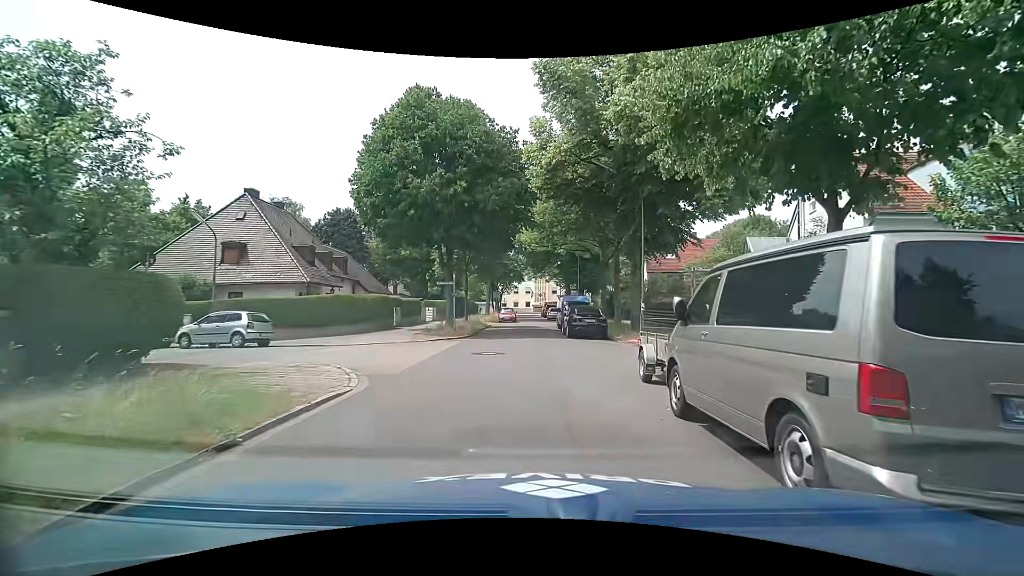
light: Day
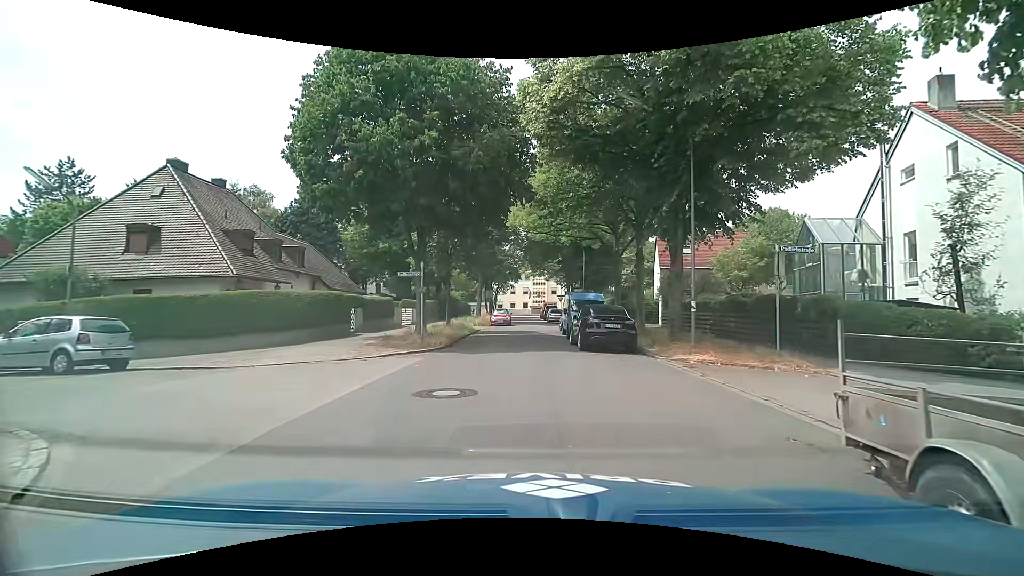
(+0.1, +7.2) m; 0°
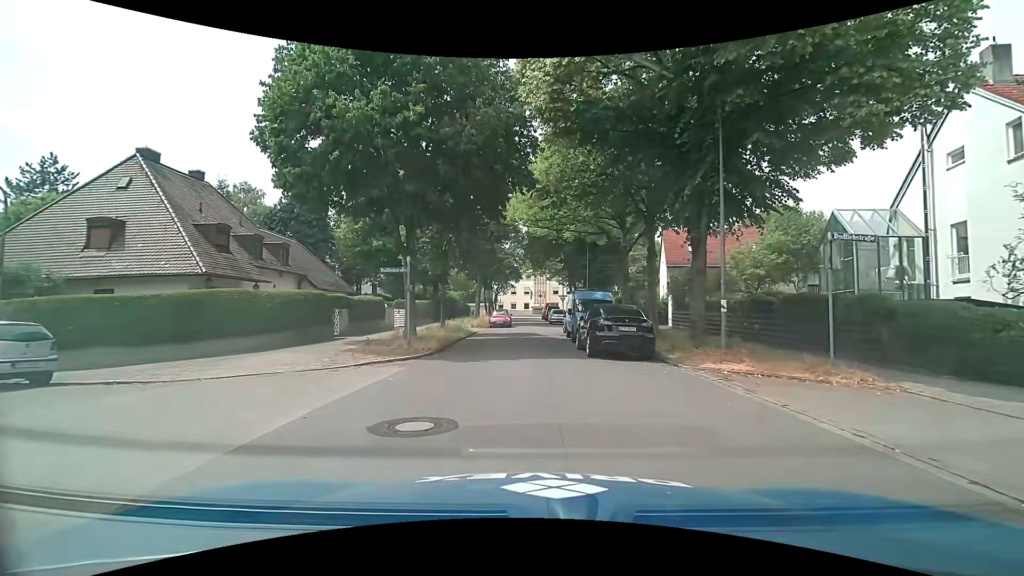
(+0.1, +2.3) m; 0°
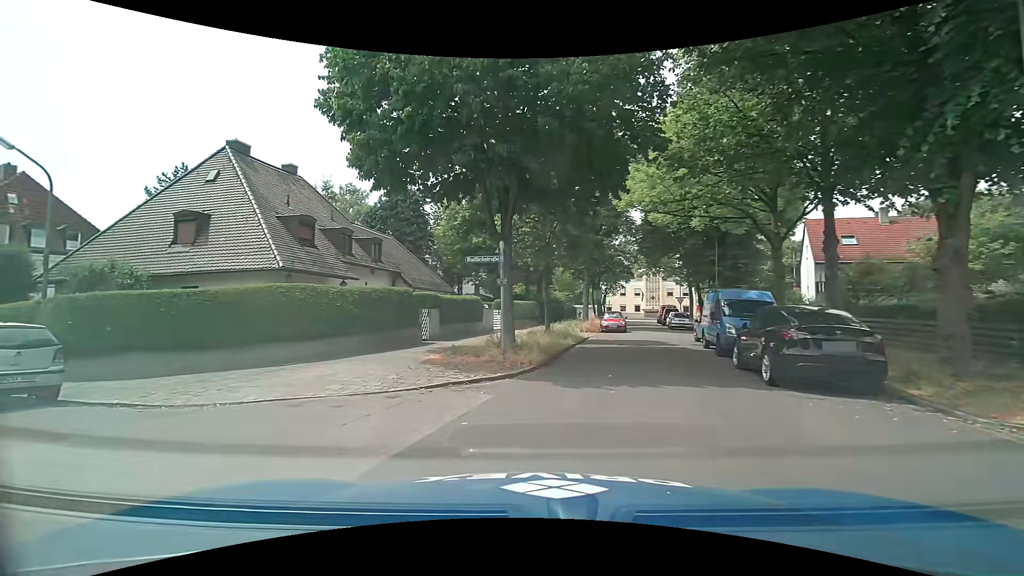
(-0.2, +4.2) m; -11°
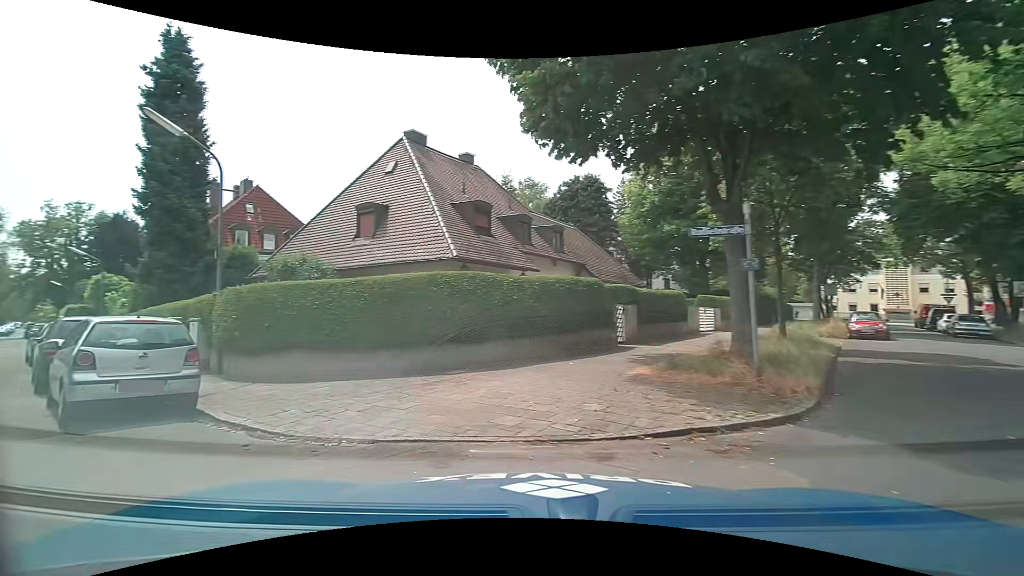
(-0.5, +3.7) m; -19°
